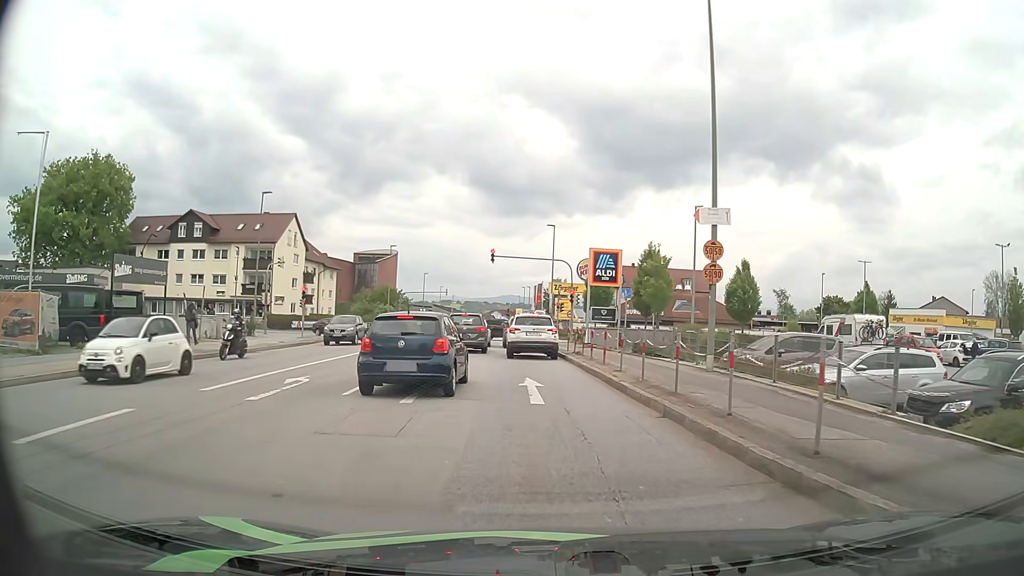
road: tertiary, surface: asphalt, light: Day
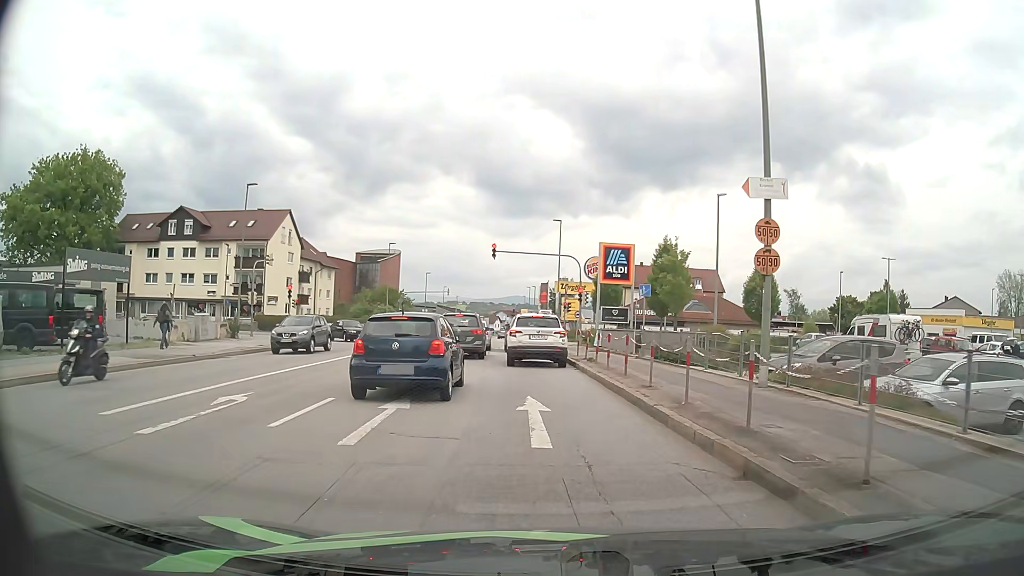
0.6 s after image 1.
(0.0, +3.5) m; 0°
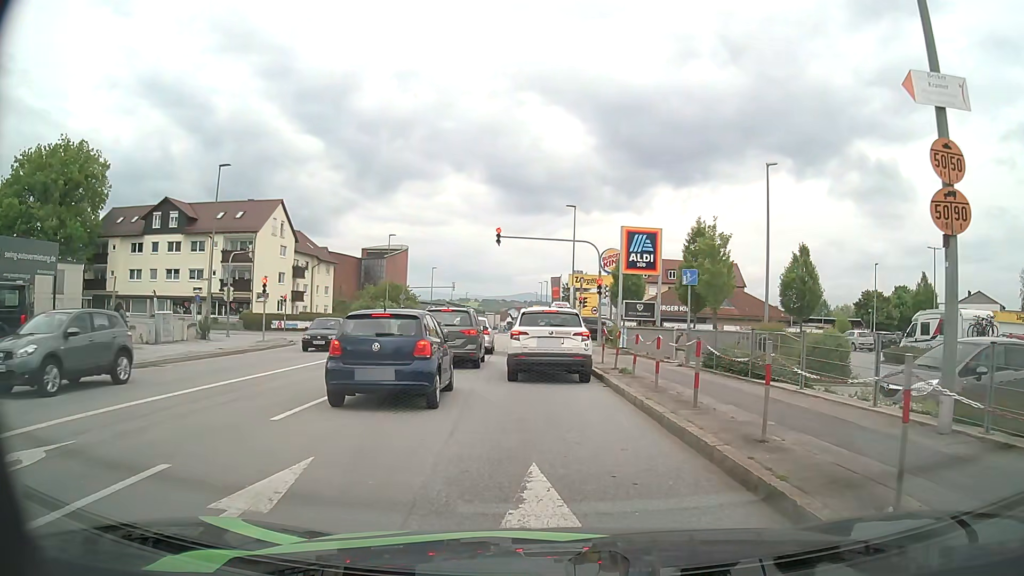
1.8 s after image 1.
(-0.1, +5.6) m; -1°
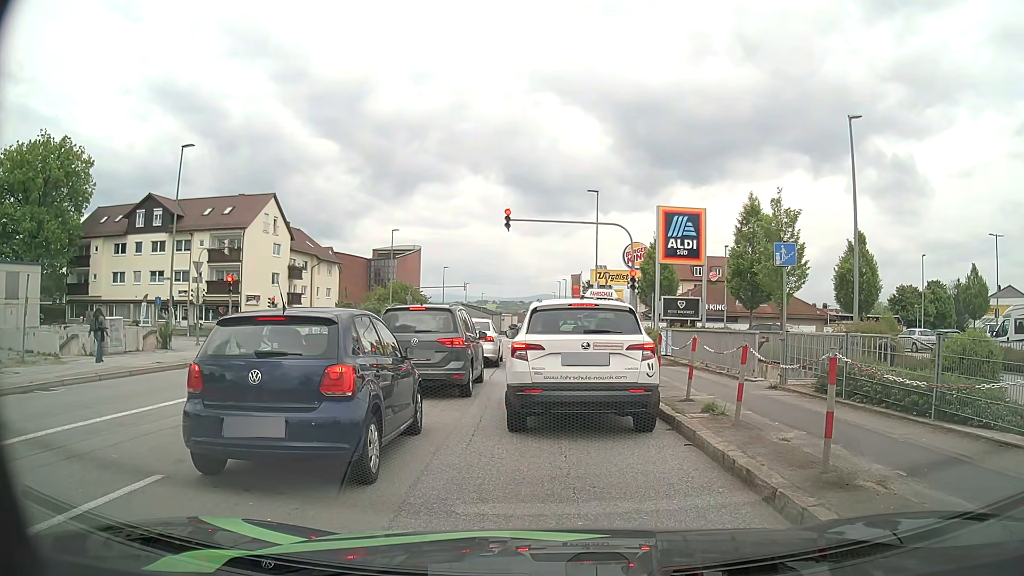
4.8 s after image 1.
(-0.1, +6.1) m; 0°
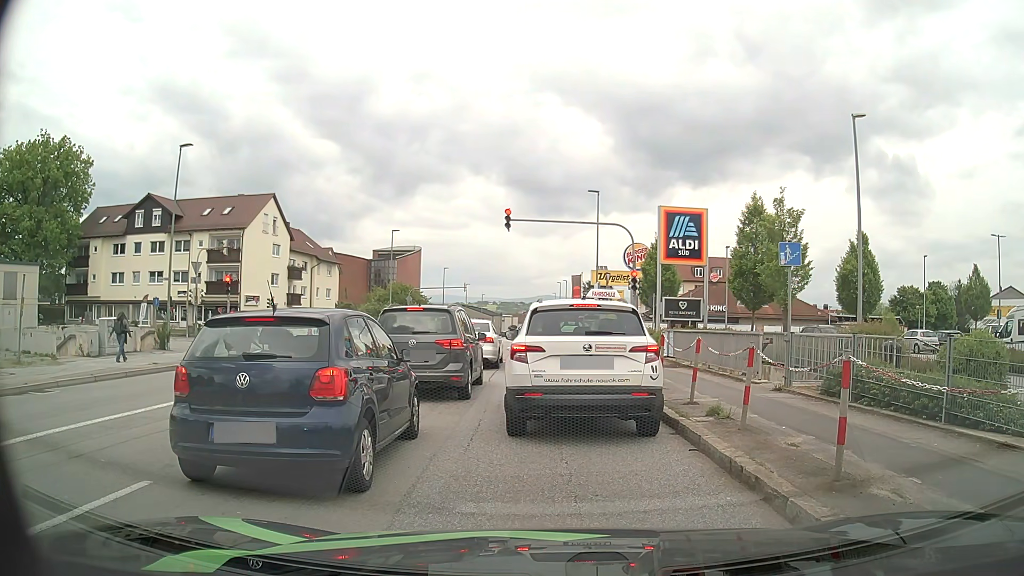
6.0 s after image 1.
(0.0, +0.3) m; 0°
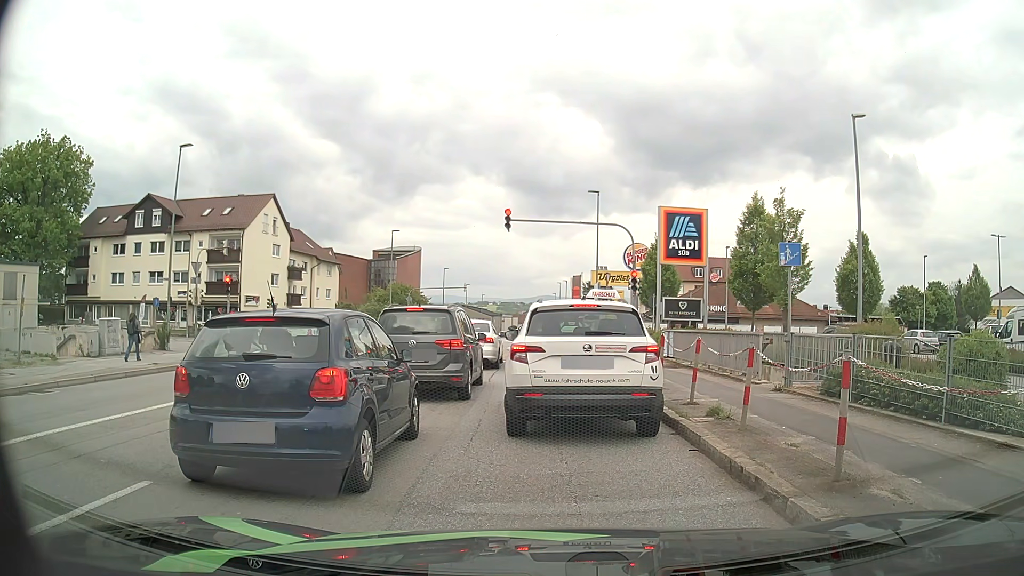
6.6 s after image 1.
(0.0, 0.0) m; 0°
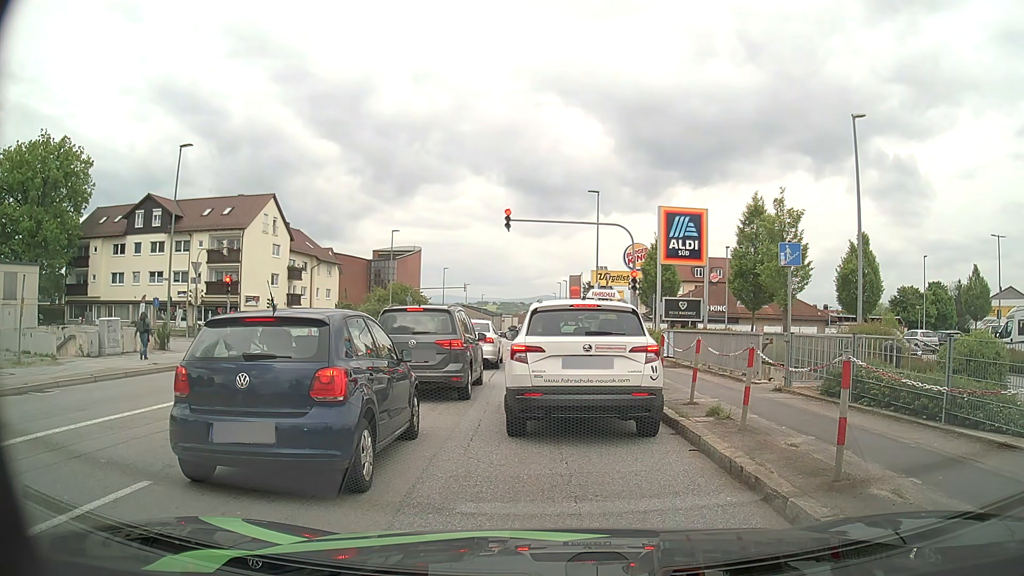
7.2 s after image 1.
(0.0, 0.0) m; 0°
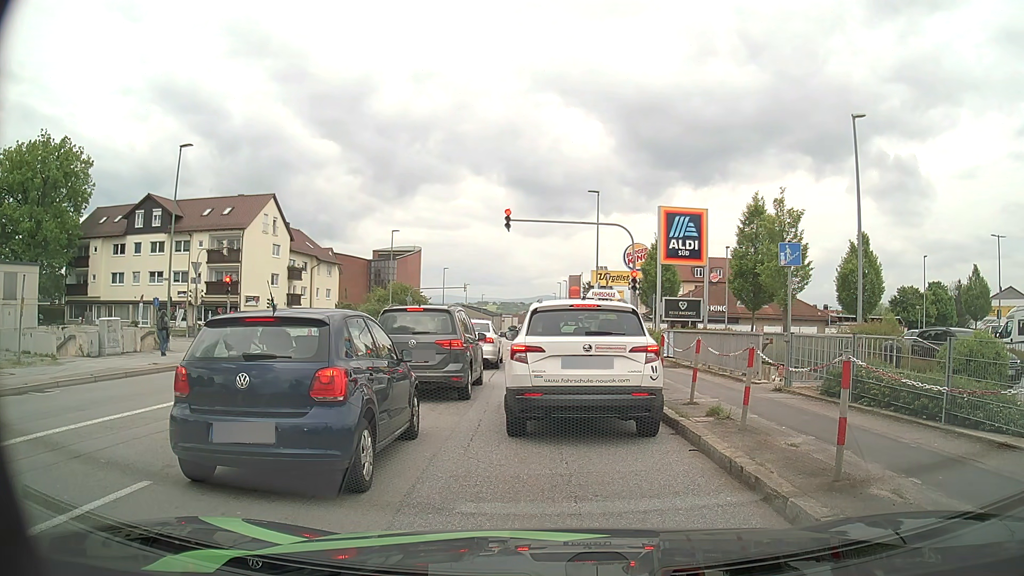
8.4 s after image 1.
(0.0, 0.0) m; 0°
(0, +10) (-1, +20) (-2, +30) (-2, +40) (-3, +50) (-3, +60) (-4, +70) (-5, +80) (-6, +90) (-7, +100) m
